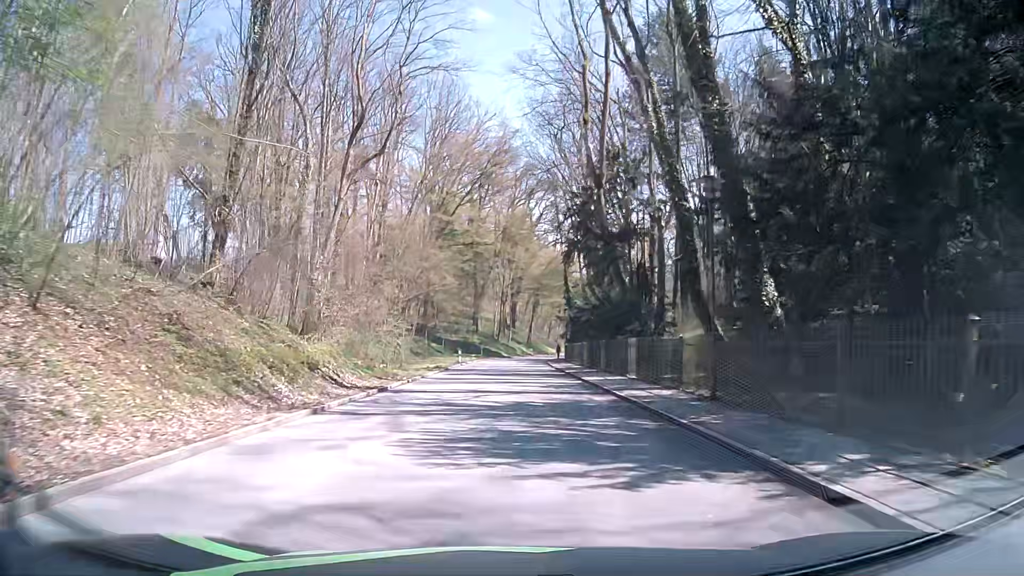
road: tertiary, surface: asphalt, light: Day
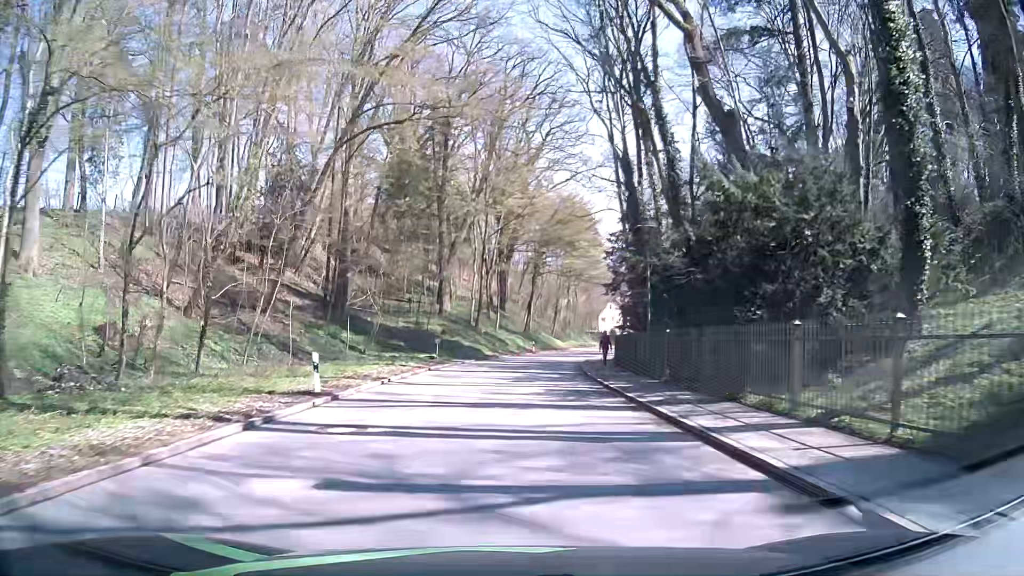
(+0.3, +39.3) m; +1°
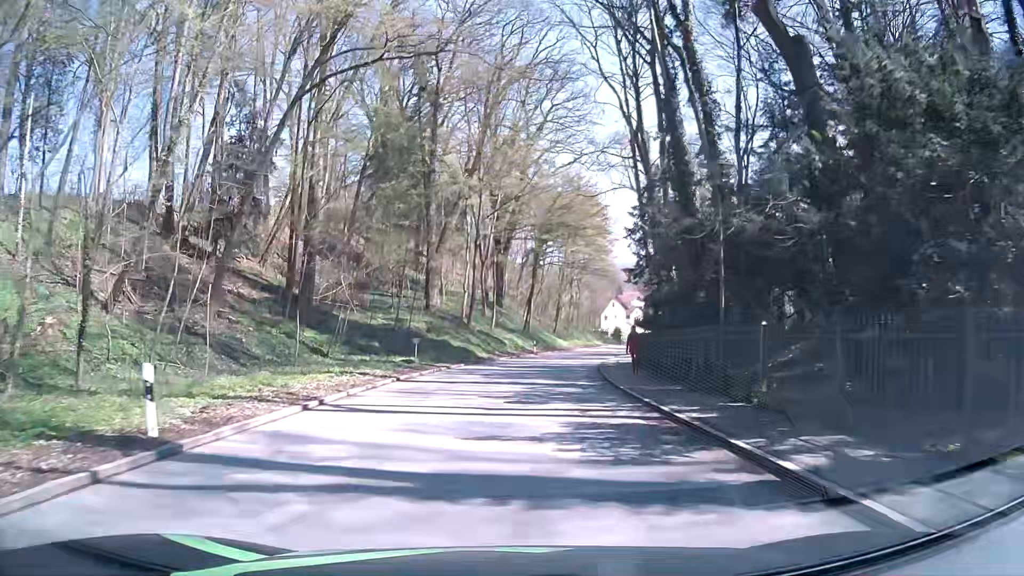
(-0.1, +7.7) m; -1°
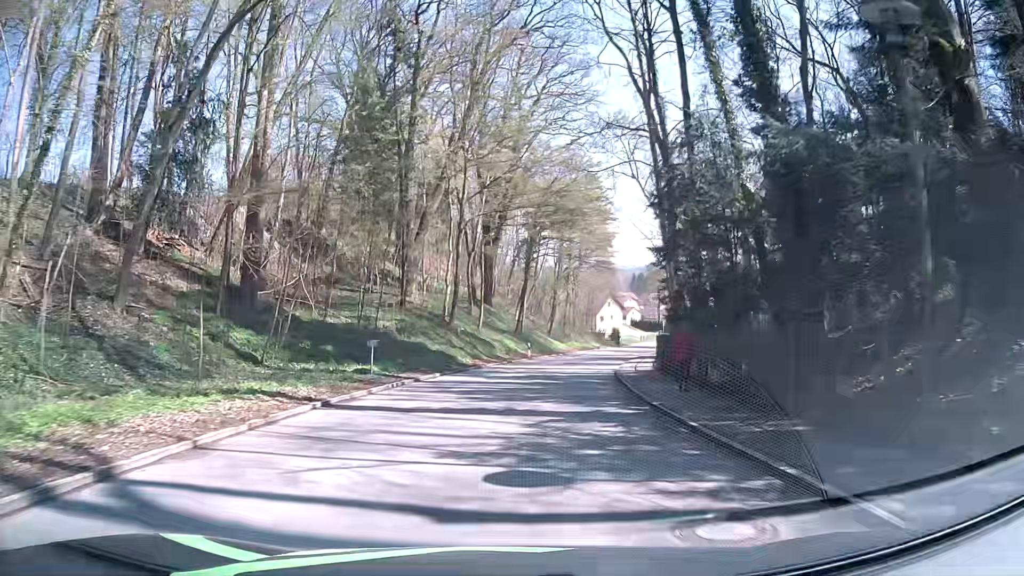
(+0.1, +7.7) m; +1°
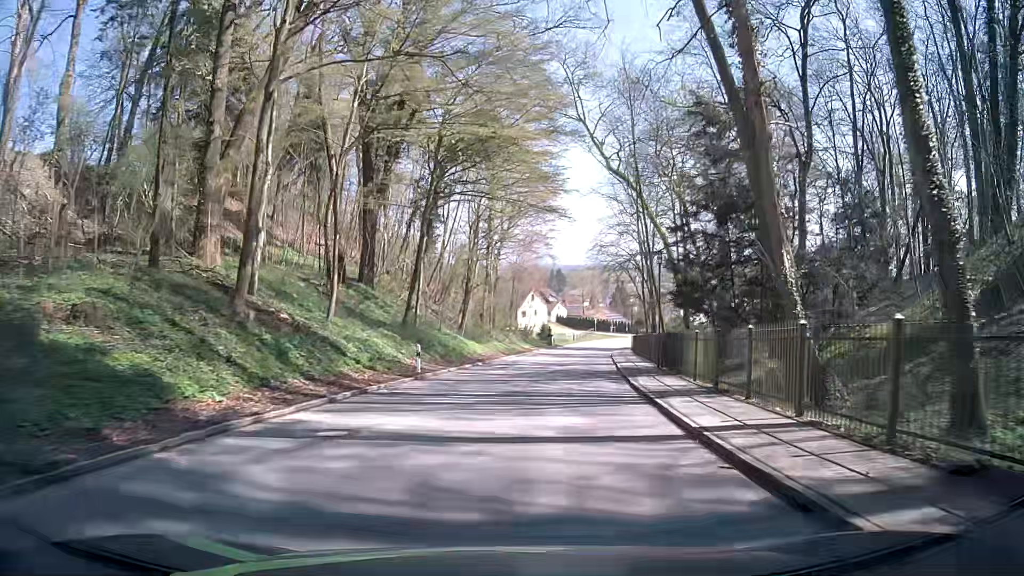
(+1.6, +22.8) m; +8°
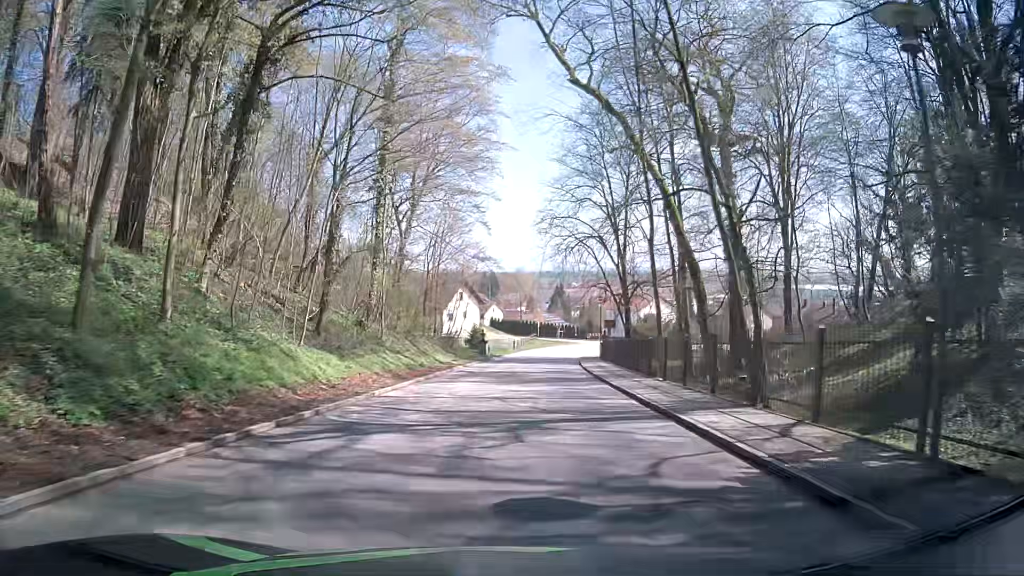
(+1.4, +22.3) m; +6°
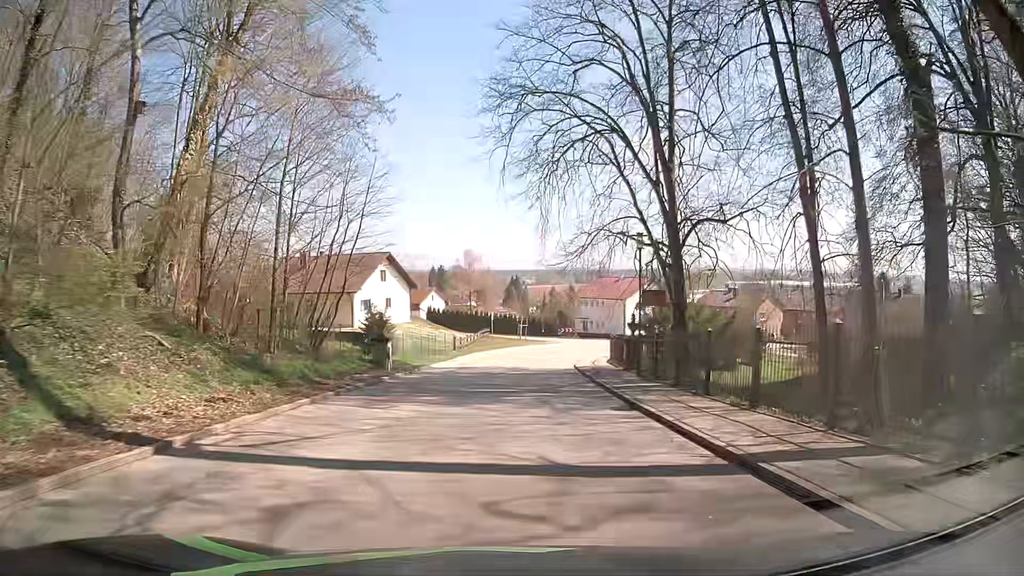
(+1.1, +29.5) m; +4°
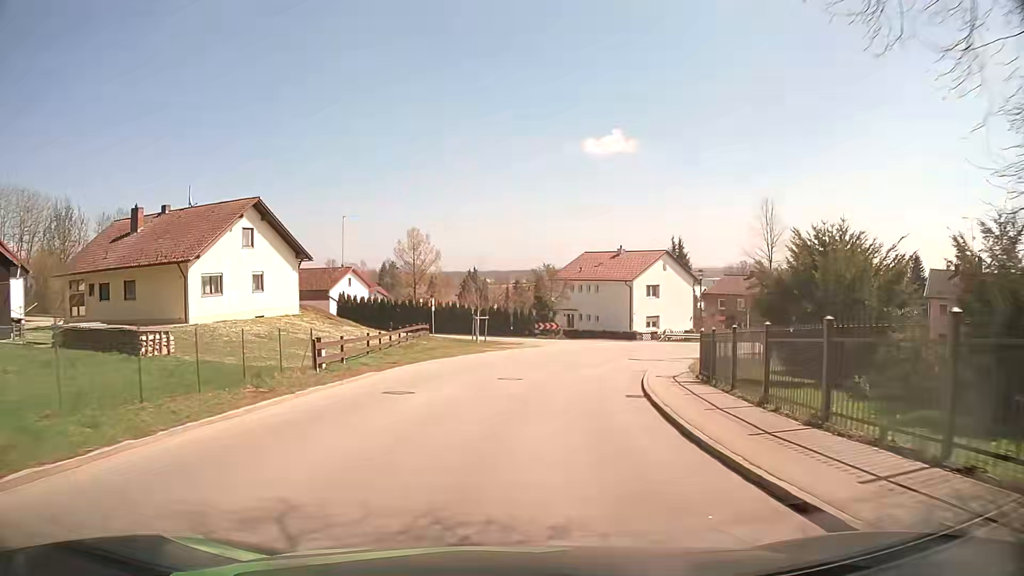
(+0.9, +28.5) m; +4°
(0, +10) (+1, +20) (+4, +30) (+7, +39) (+12, +47) (+19, +55) (+27, +61) (+36, +66) (+45, +70) (+54, +75) m
